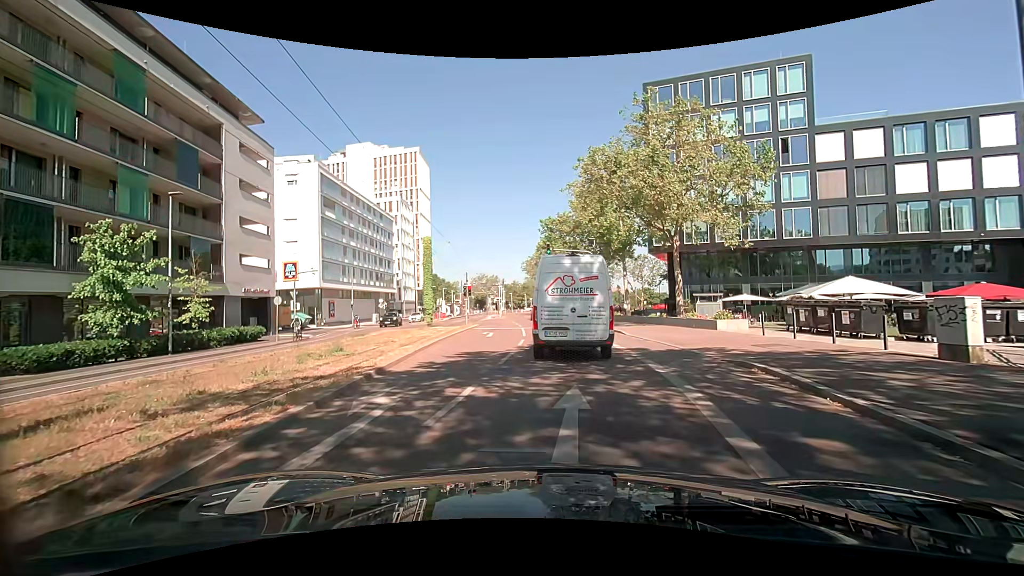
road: secondary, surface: asphalt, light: Day
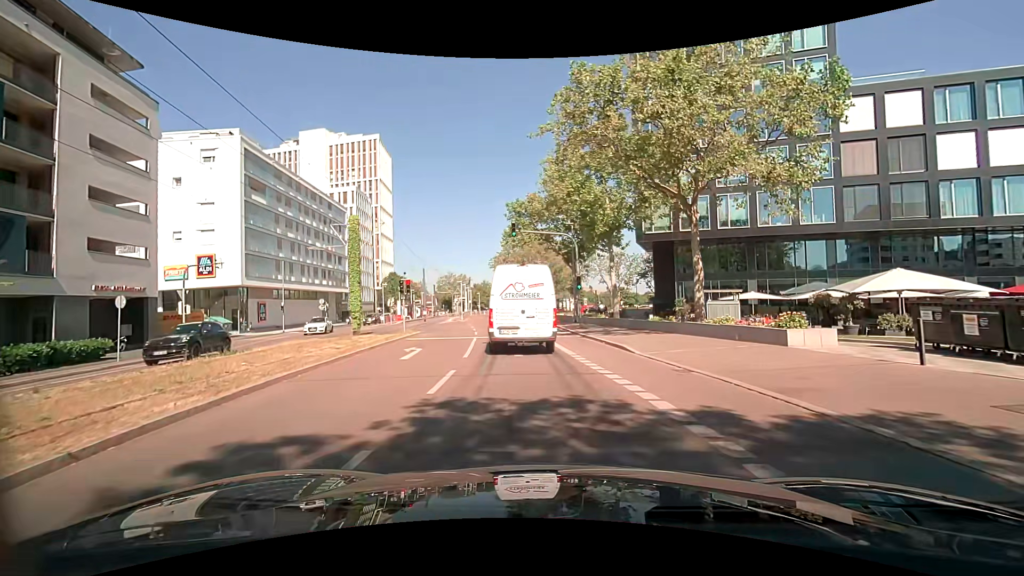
(+0.4, +10.0) m; +3°
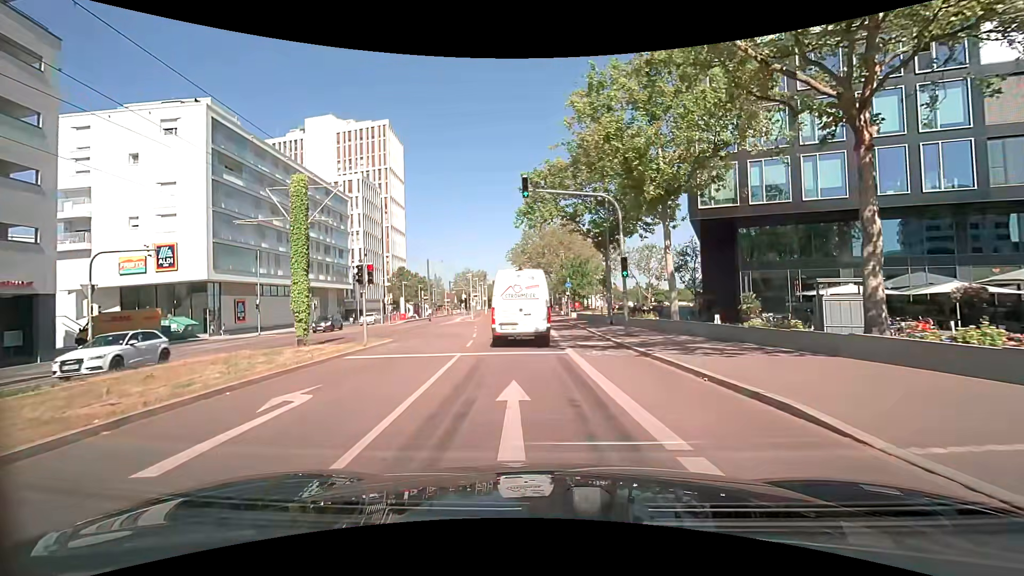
(0.0, +9.8) m; -2°
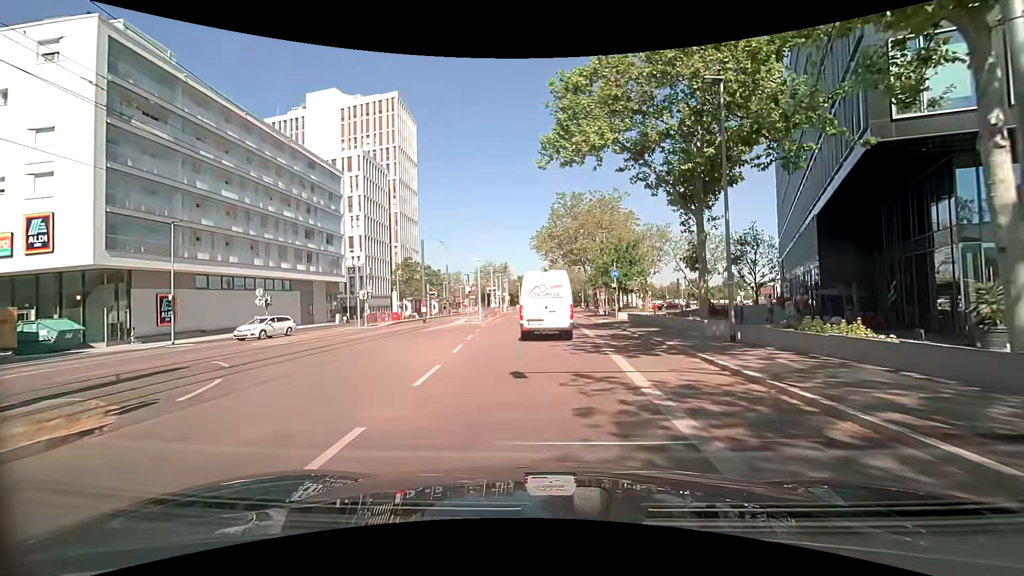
(-0.6, +15.5) m; -4°
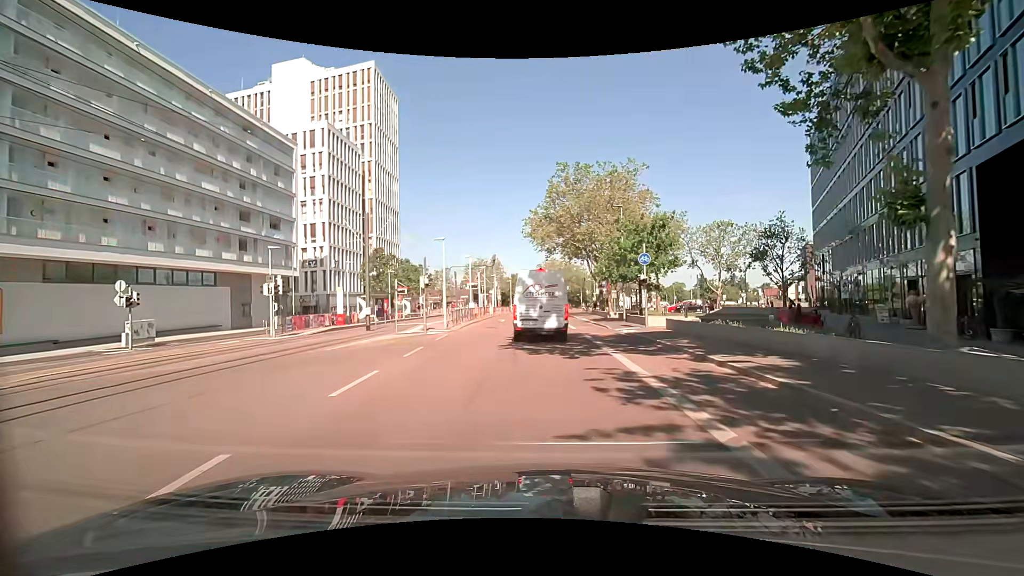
(+0.1, +12.8) m; +1°
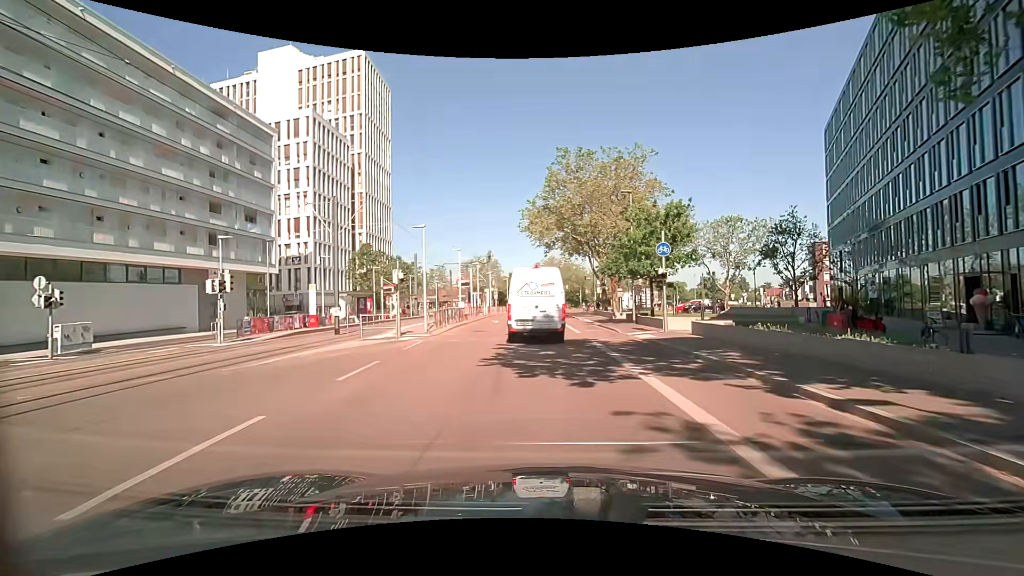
(0.0, +4.3) m; 0°
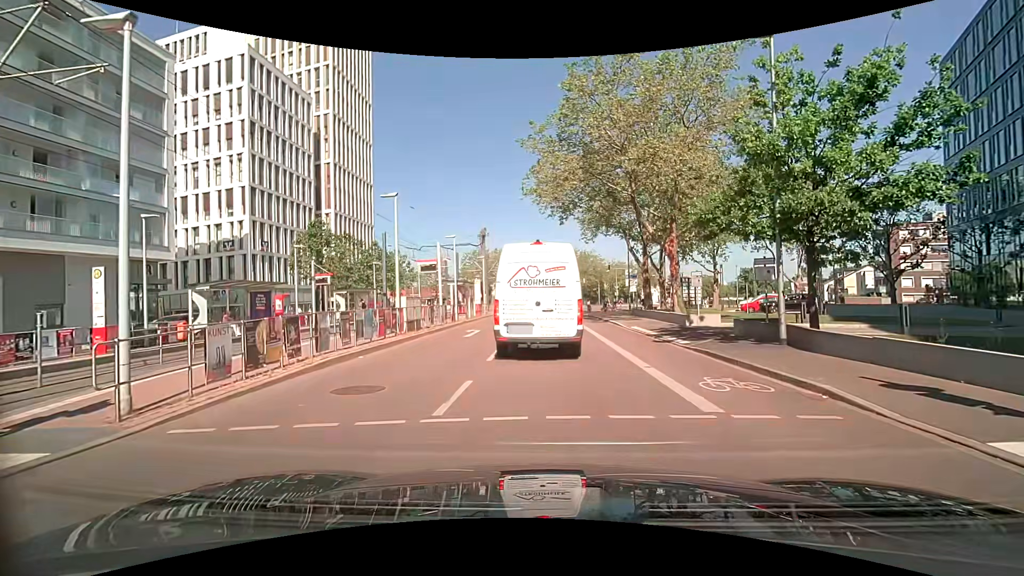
(0.0, +17.1) m; -1°
